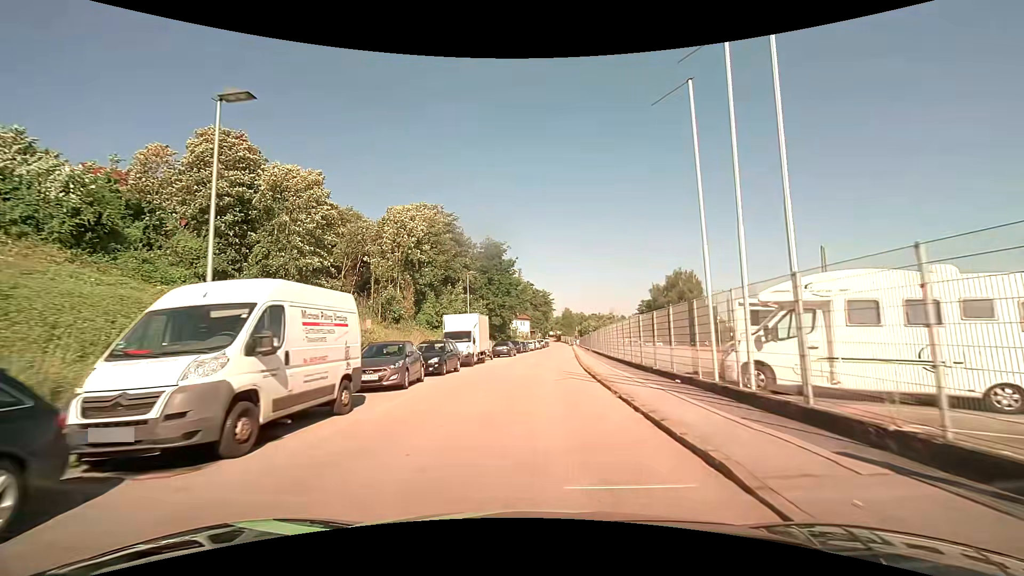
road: tertiary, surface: asphalt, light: Day
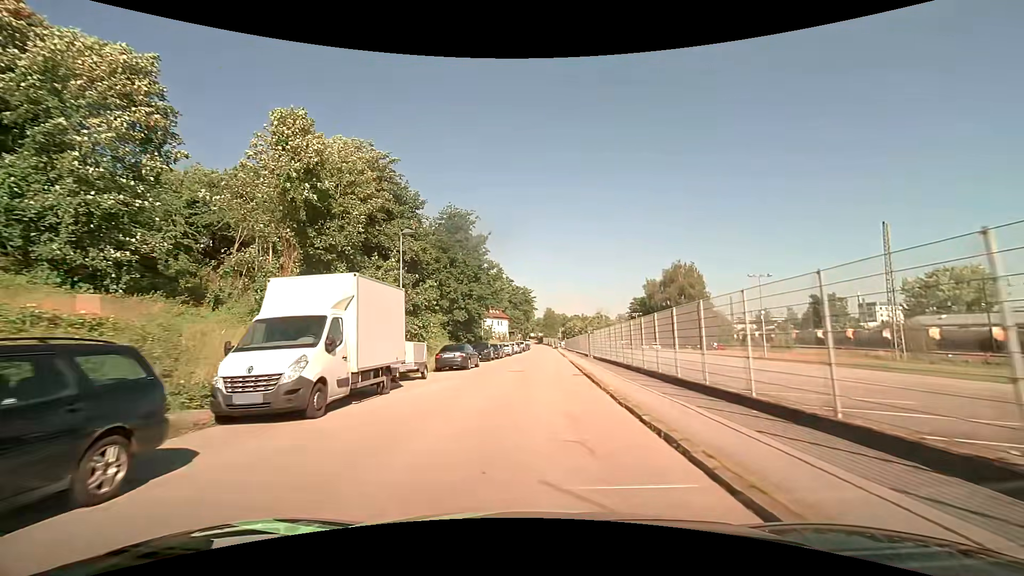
(+0.4, +18.5) m; +2°
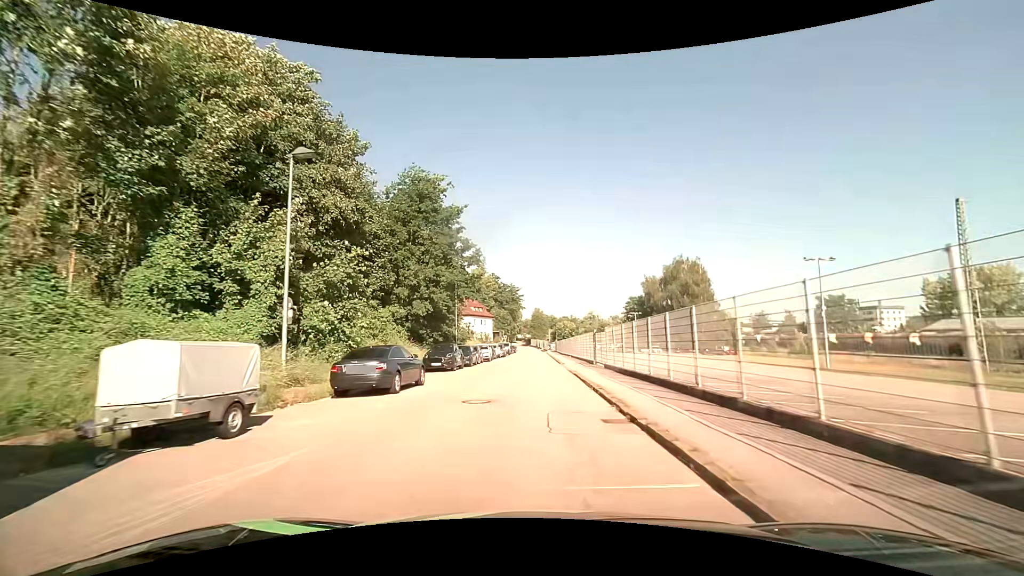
(+0.2, +12.4) m; +2°
(0, +10) (0, +20) (0, +30) (0, +40) (0, +50) (+1, +60) (+1, +70) (+1, +80) (+1, +90) (+1, +100) m
